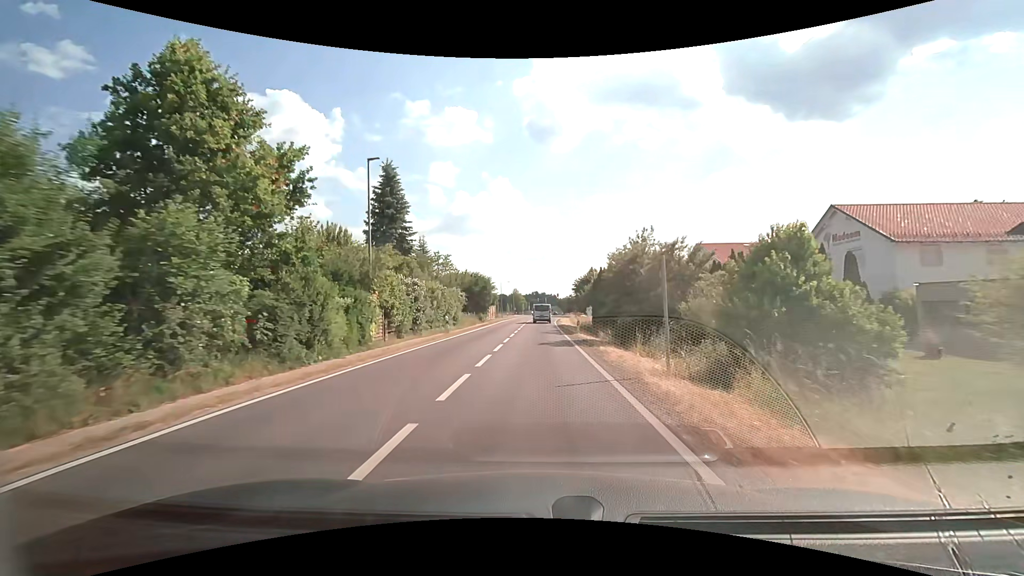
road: secondary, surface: asphalt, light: Day
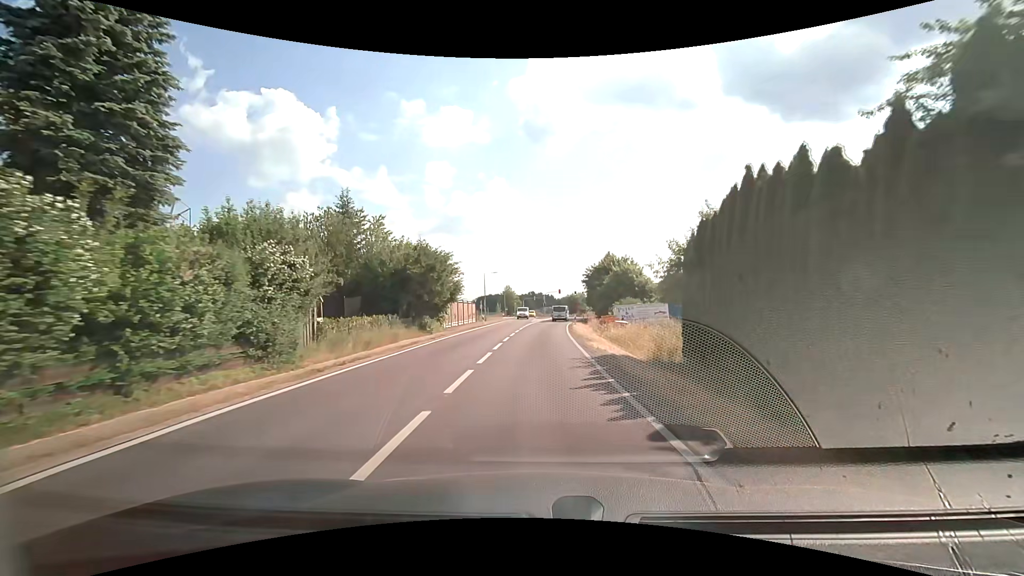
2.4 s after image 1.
(0.0, +31.2) m; 0°
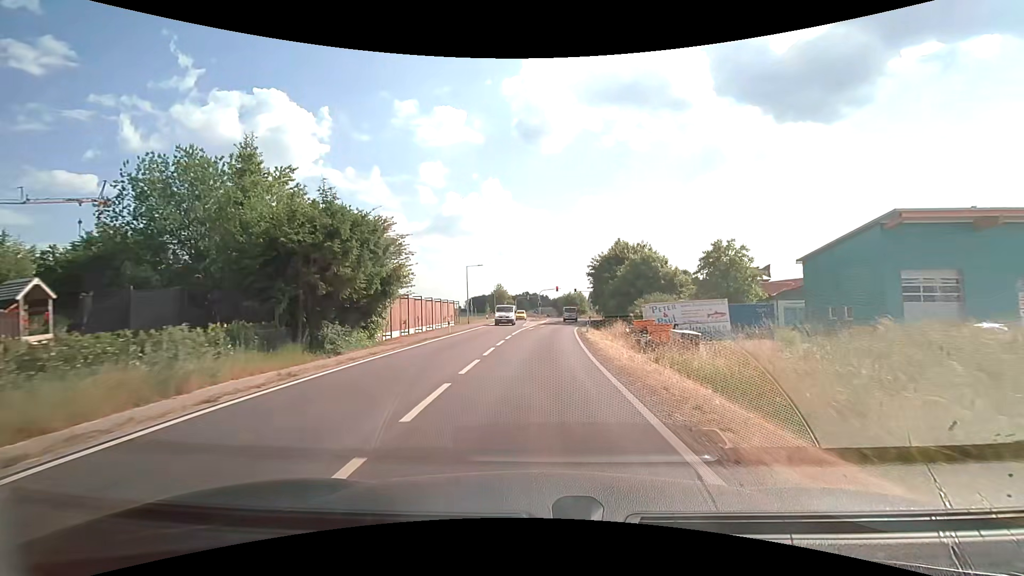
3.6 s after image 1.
(+0.1, +15.7) m; +1°
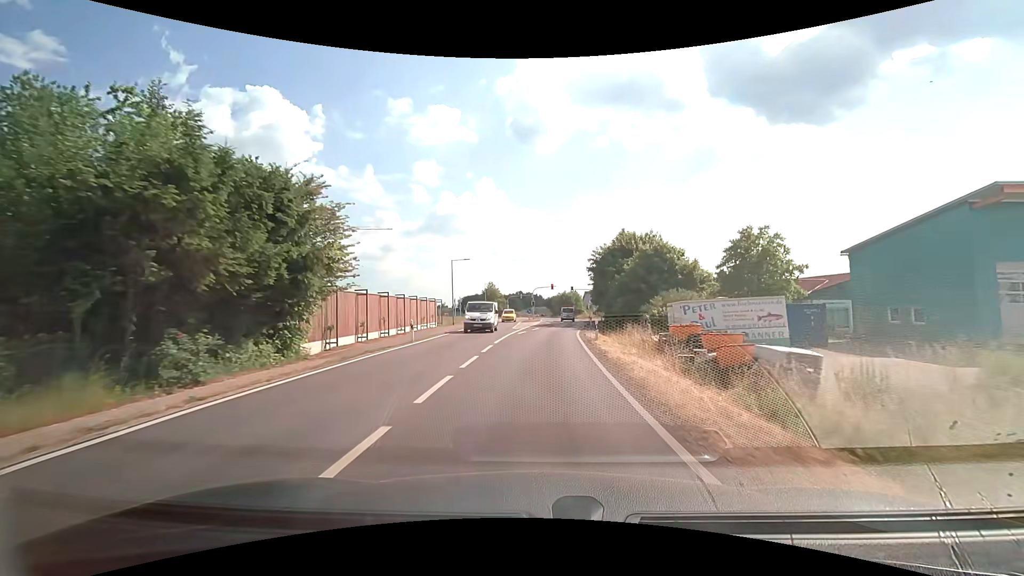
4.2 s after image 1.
(0.0, +7.9) m; 0°
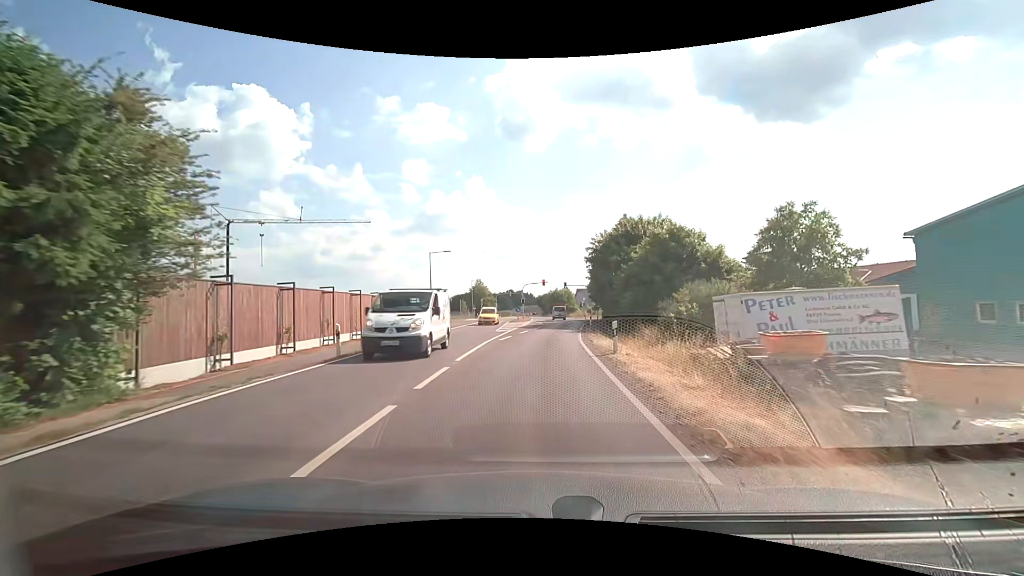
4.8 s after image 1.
(+0.1, +7.9) m; +1°
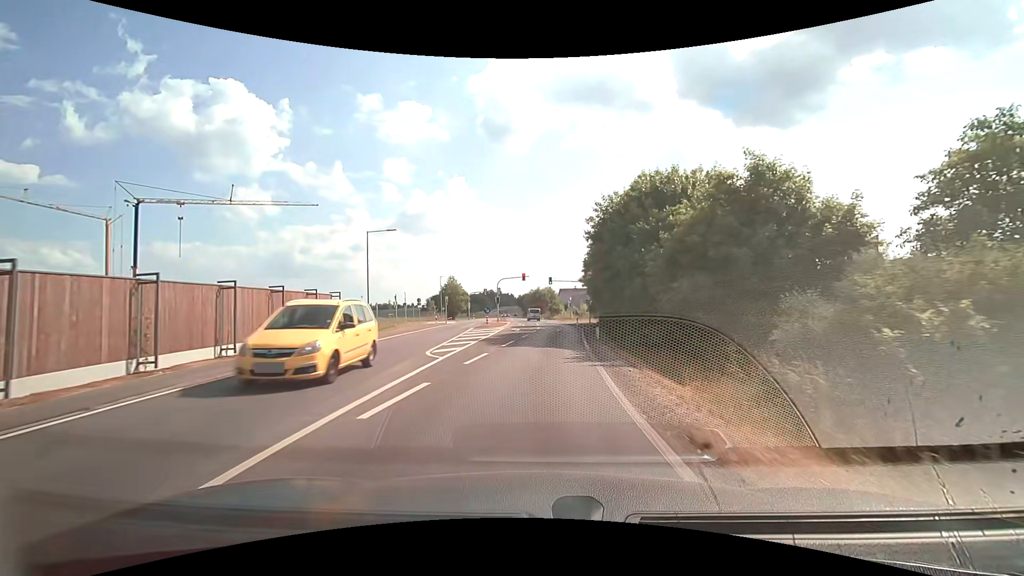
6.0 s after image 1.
(+0.2, +15.7) m; +2°
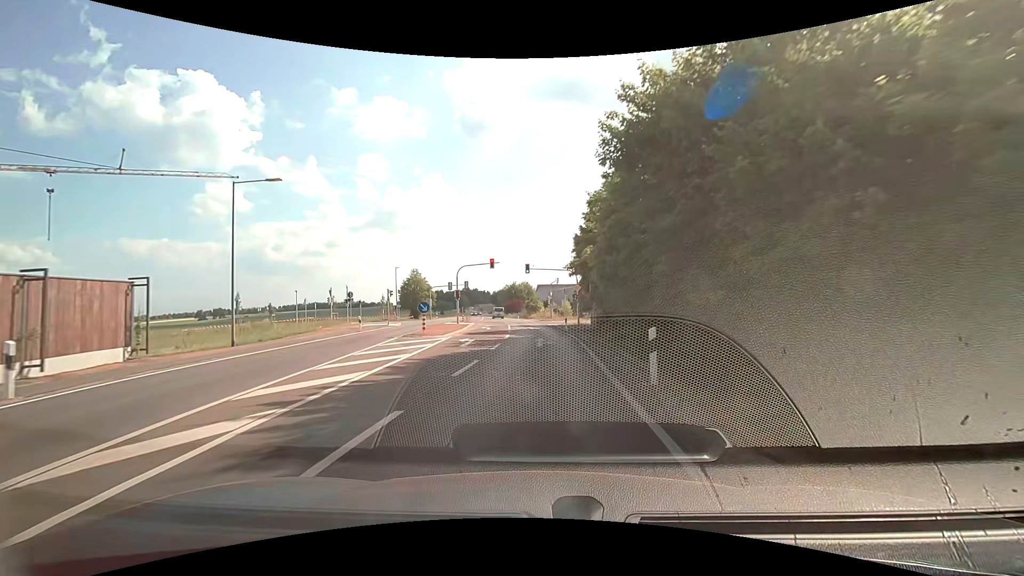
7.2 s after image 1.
(+0.3, +15.7) m; +3°
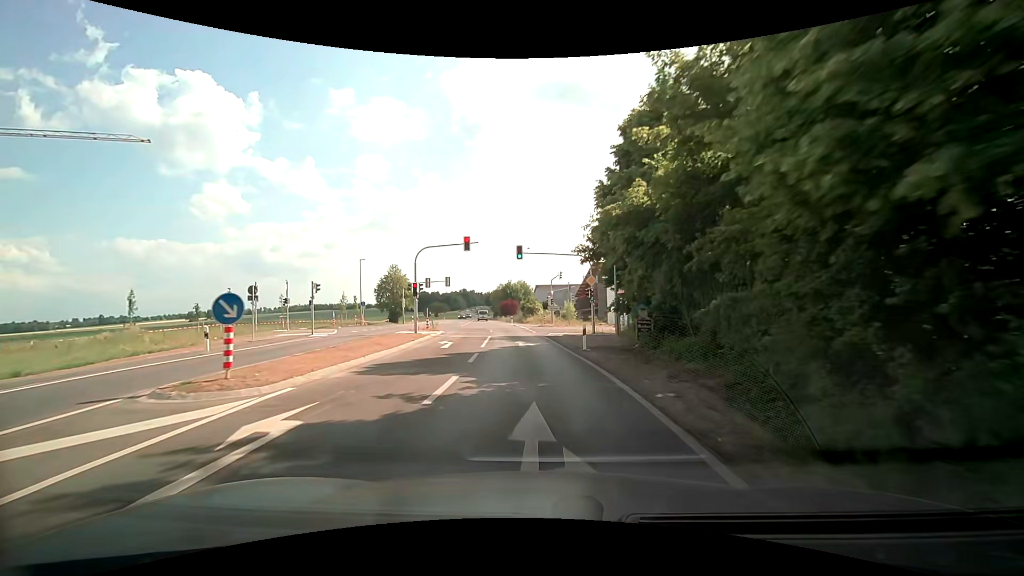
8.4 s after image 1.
(+0.1, +15.6) m; +1°
(0, +10) (-1, +20) (-2, +30) (-3, +40) (-4, +50) (-5, +60) (-7, +70) (-8, +80) (-10, +89) (-11, +99) m
